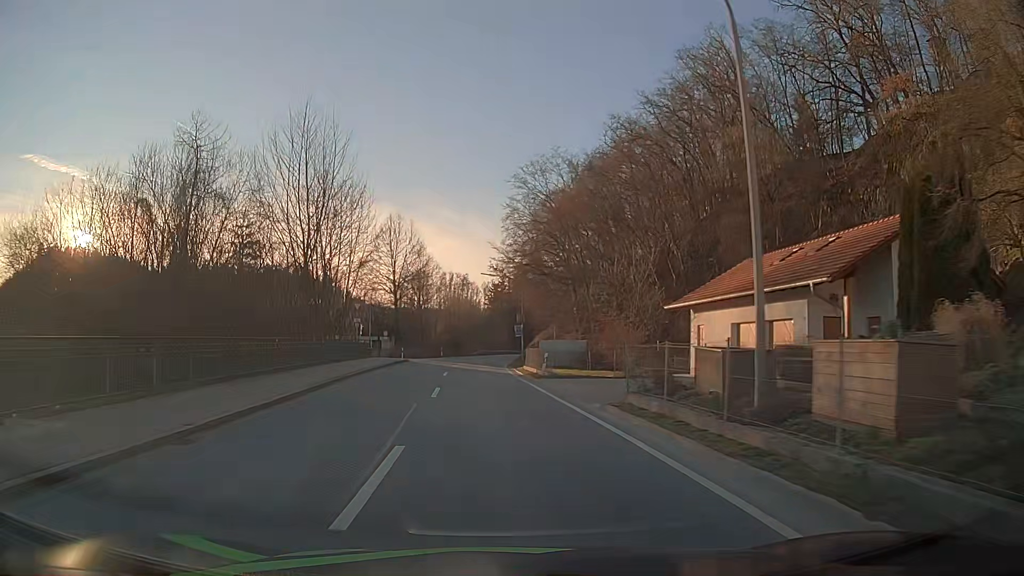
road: secondary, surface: asphalt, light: Day
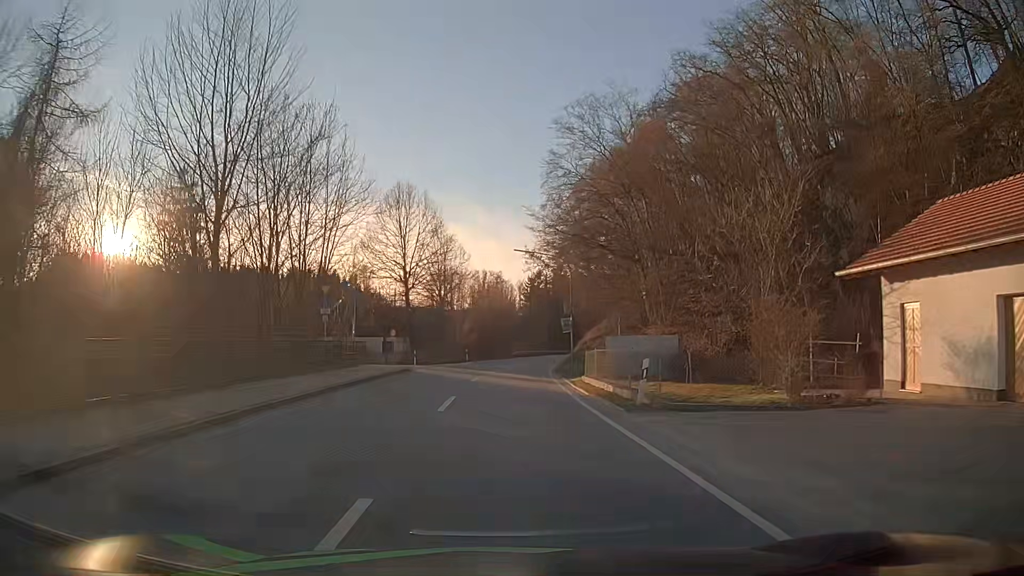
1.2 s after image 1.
(-0.5, +15.0) m; -3°
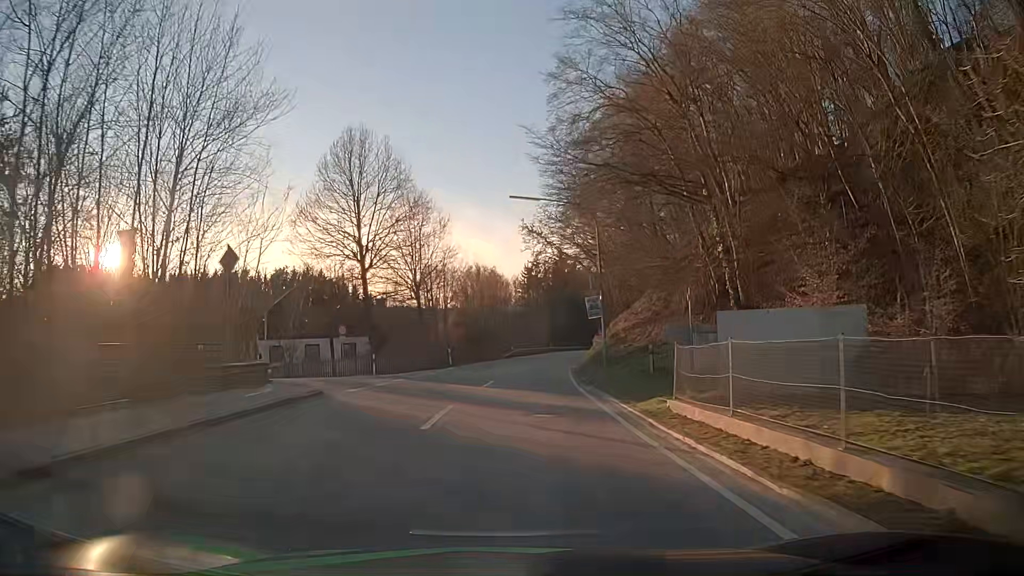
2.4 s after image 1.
(-0.1, +15.3) m; 0°
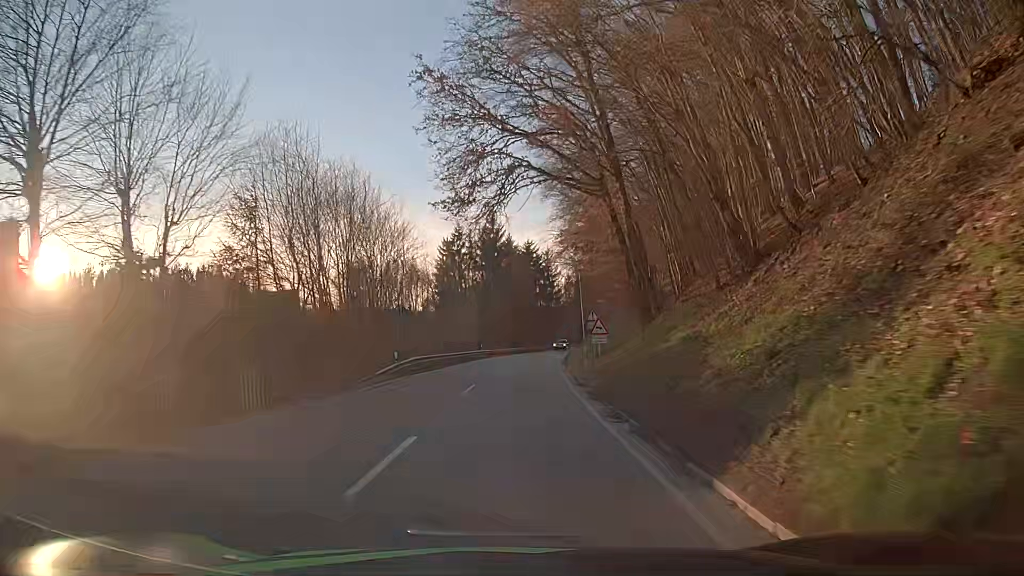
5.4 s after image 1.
(+1.7, +39.0) m; +6°
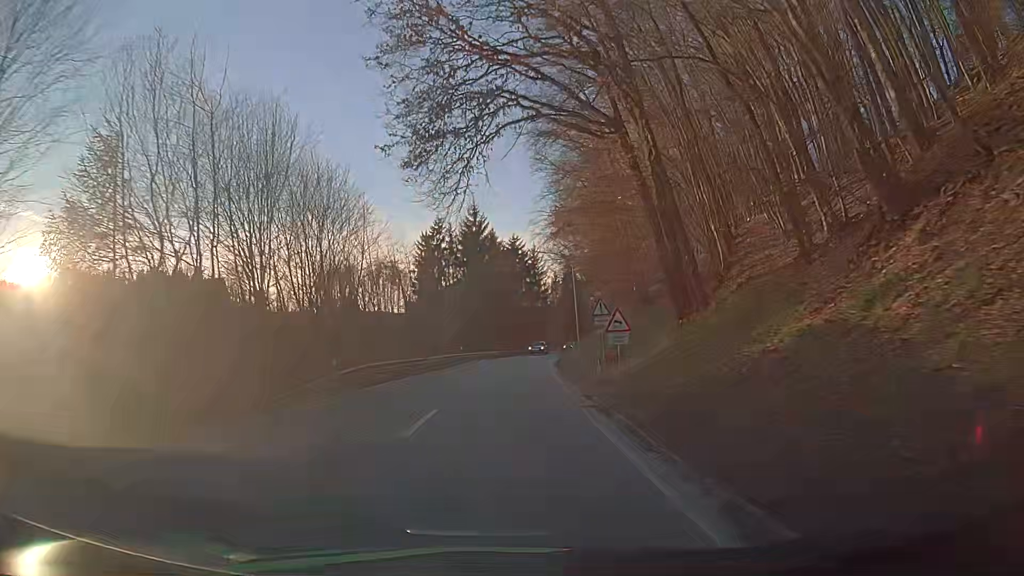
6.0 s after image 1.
(+0.1, +8.0) m; +1°
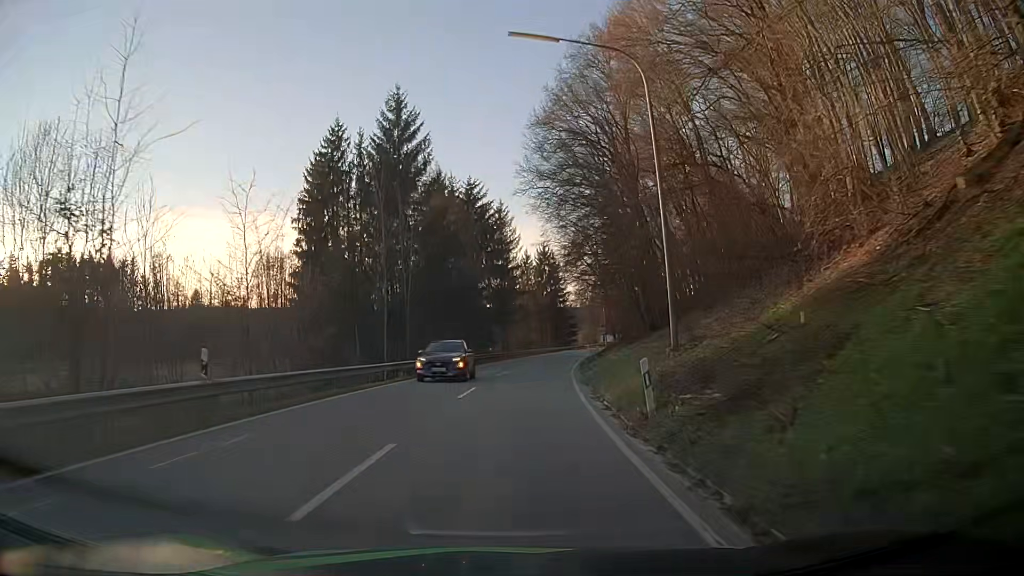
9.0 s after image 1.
(+1.2, +40.8) m; +4°
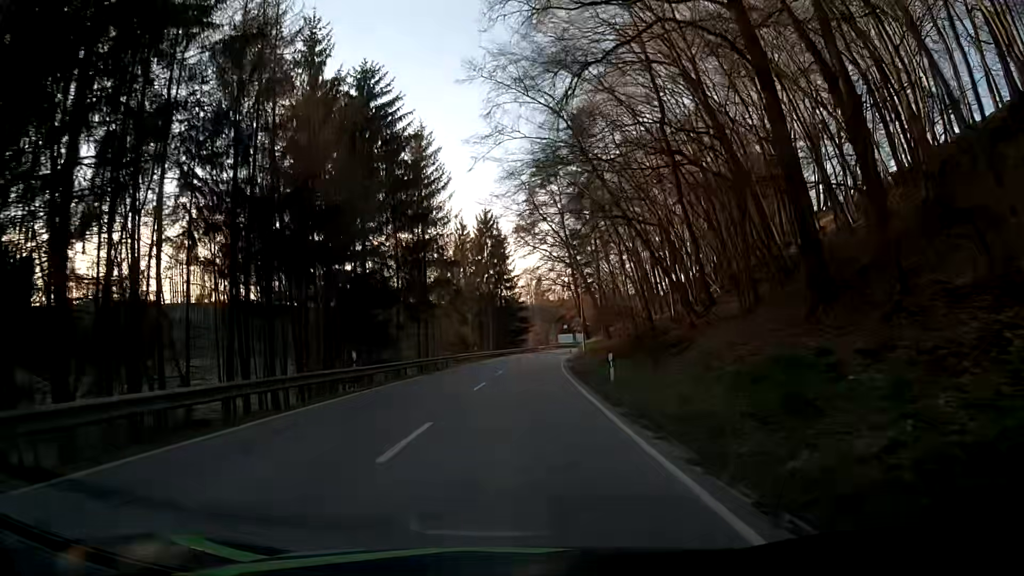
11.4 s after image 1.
(+1.0, +33.4) m; +4°
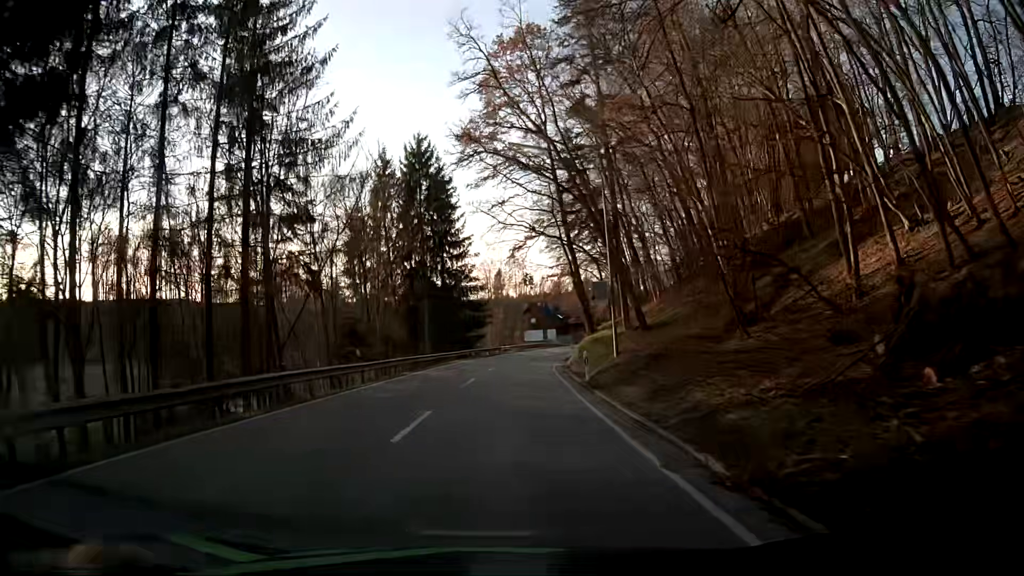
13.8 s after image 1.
(+1.2, +33.3) m; +4°
(0, +10) (0, +20) (0, +30) (+1, +40) (+2, +50) (+3, +60) (+5, +70) (+8, +79) (+11, +89) (+15, +98) m
